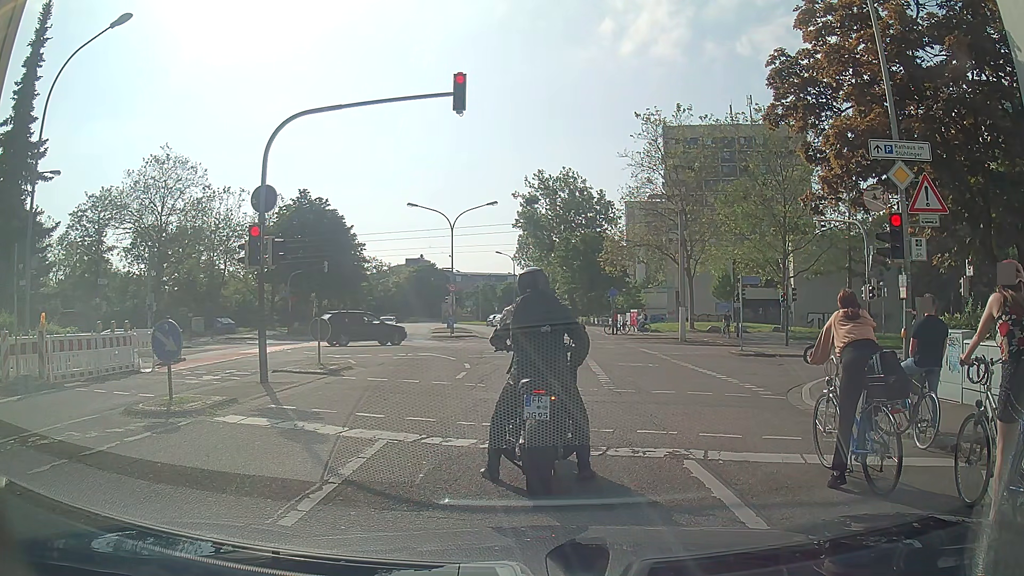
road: residential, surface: asphalt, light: Day
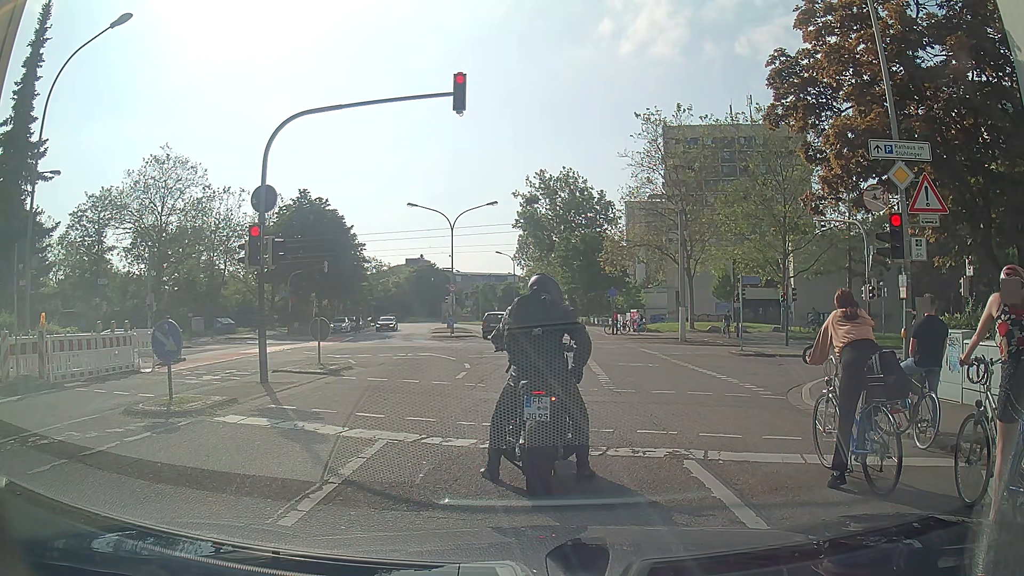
(0.0, 0.0) m; 0°
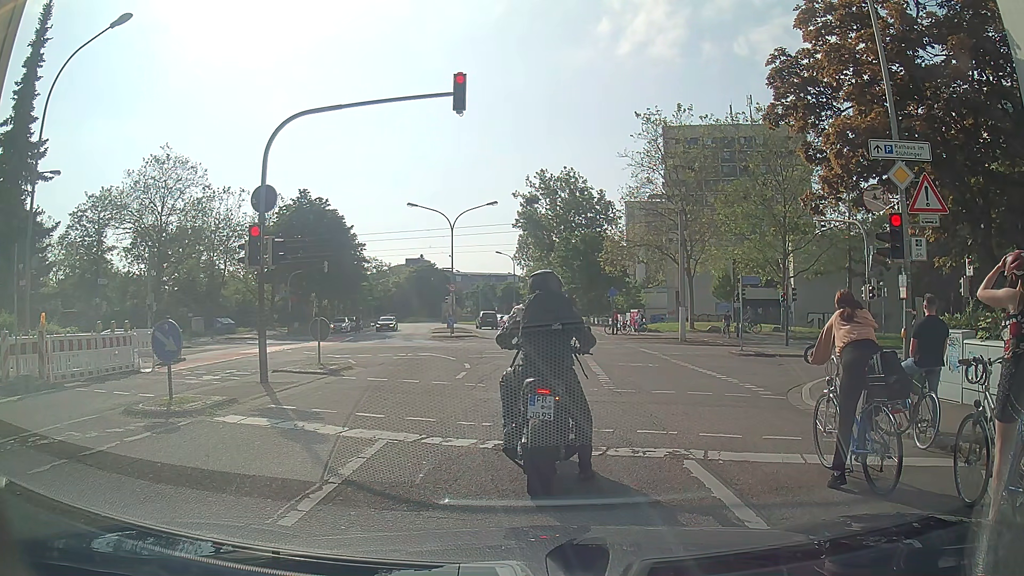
(0.0, 0.0) m; 0°
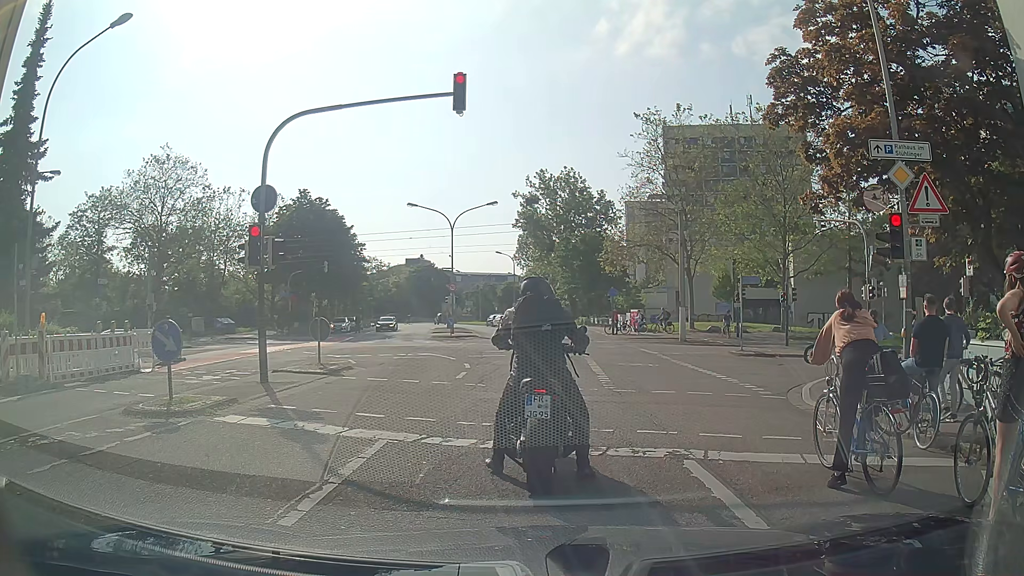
(0.0, 0.0) m; 0°
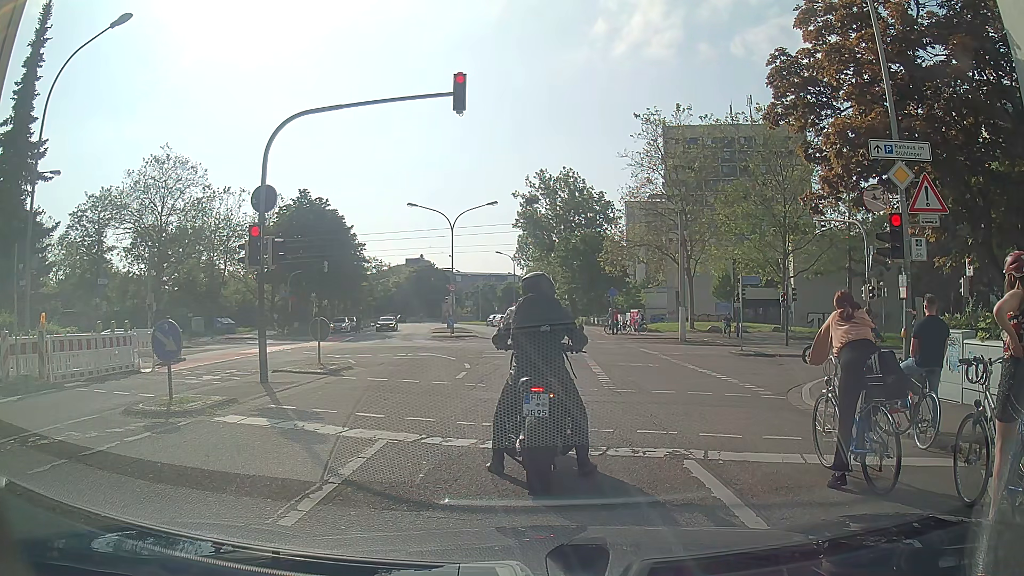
(0.0, 0.0) m; 0°
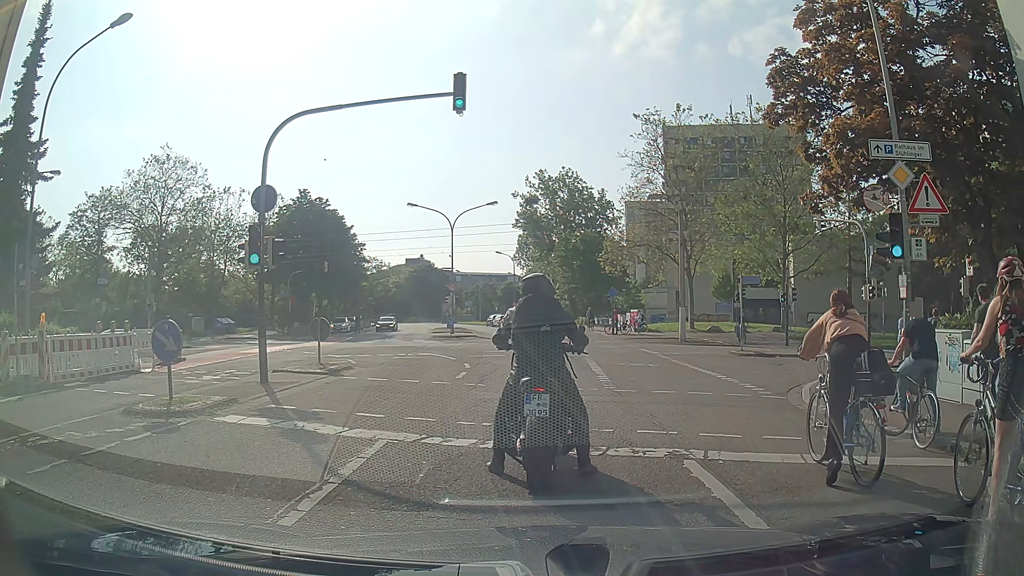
(0.0, 0.0) m; 0°
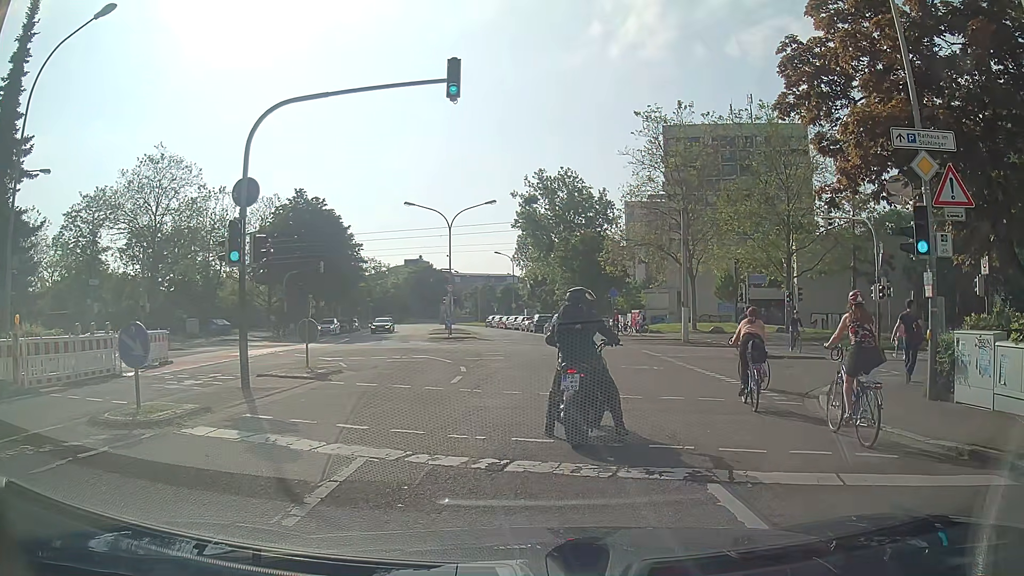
(0.0, +0.9) m; 0°
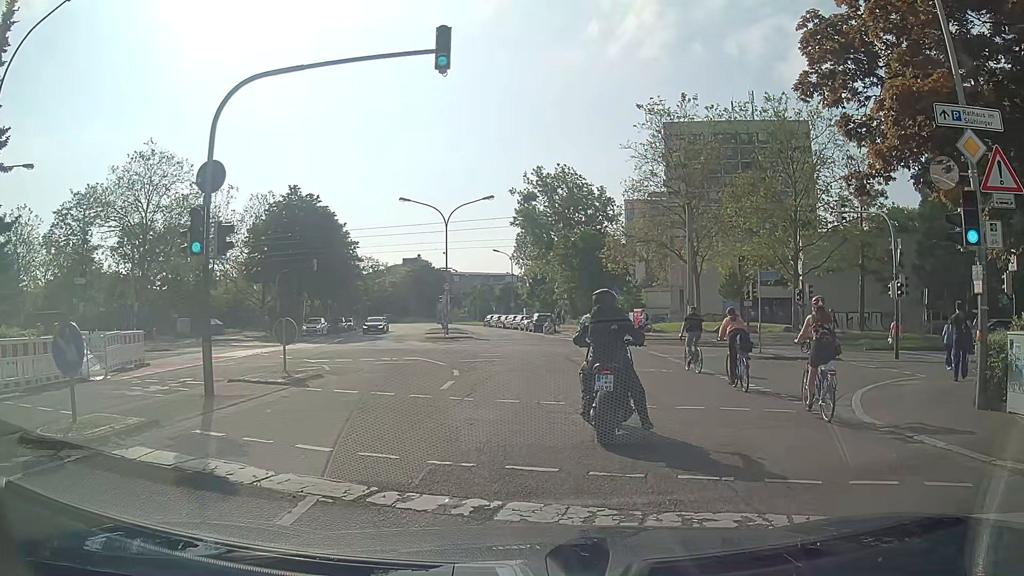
(0.0, +1.6) m; 0°
